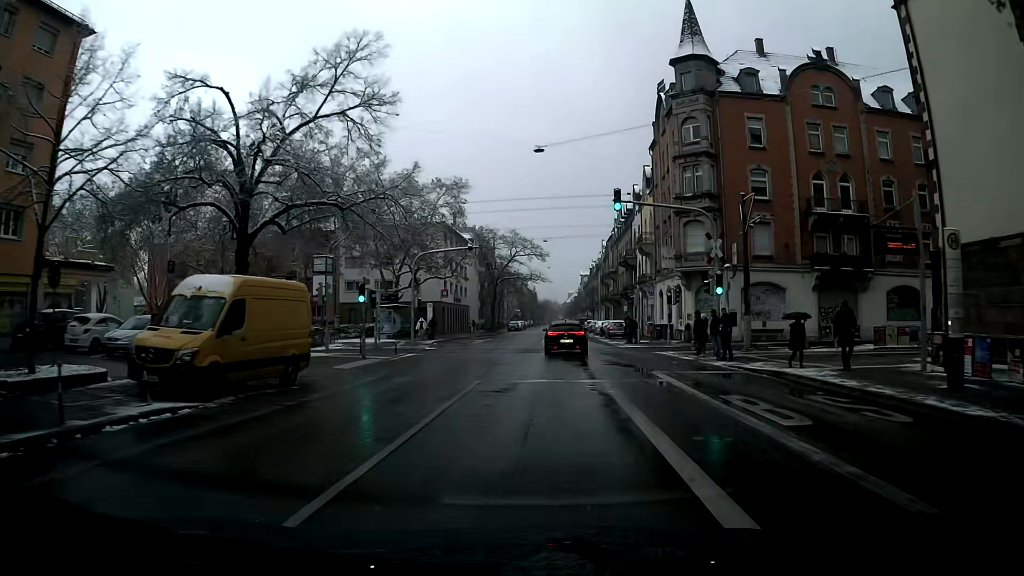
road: secondary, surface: asphalt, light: Day
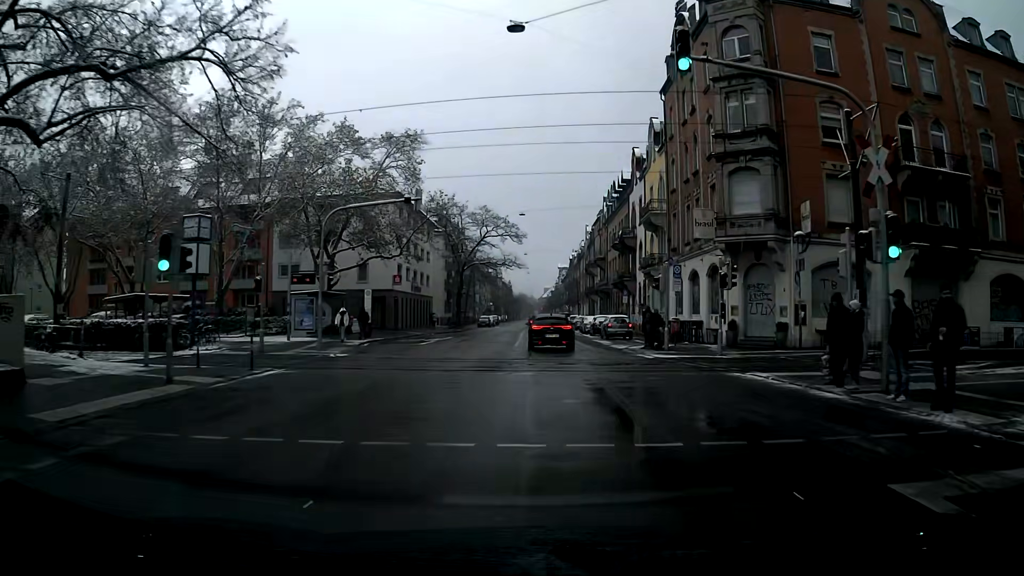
(+0.1, +14.2) m; +1°
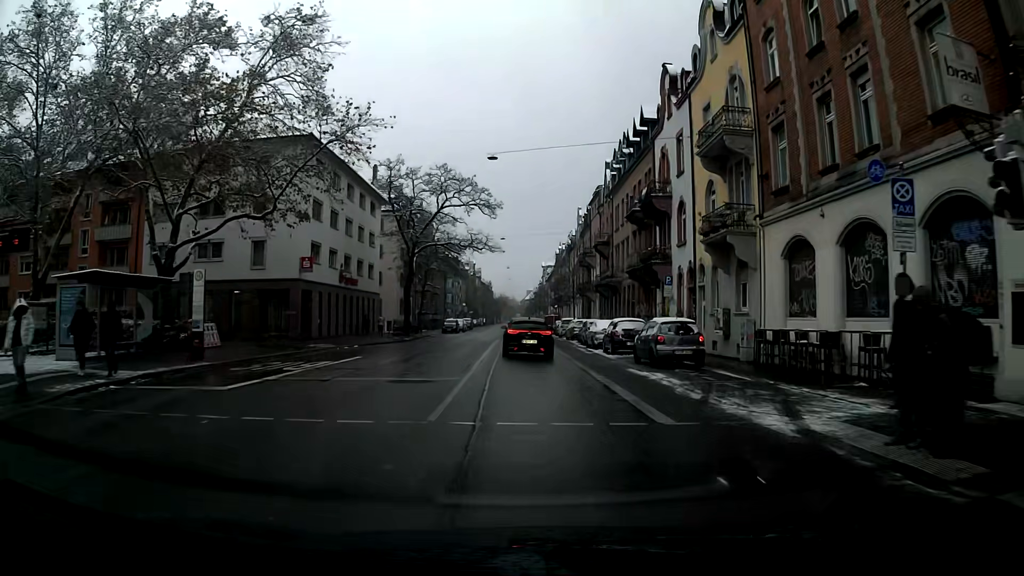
(+0.3, +20.6) m; +1°
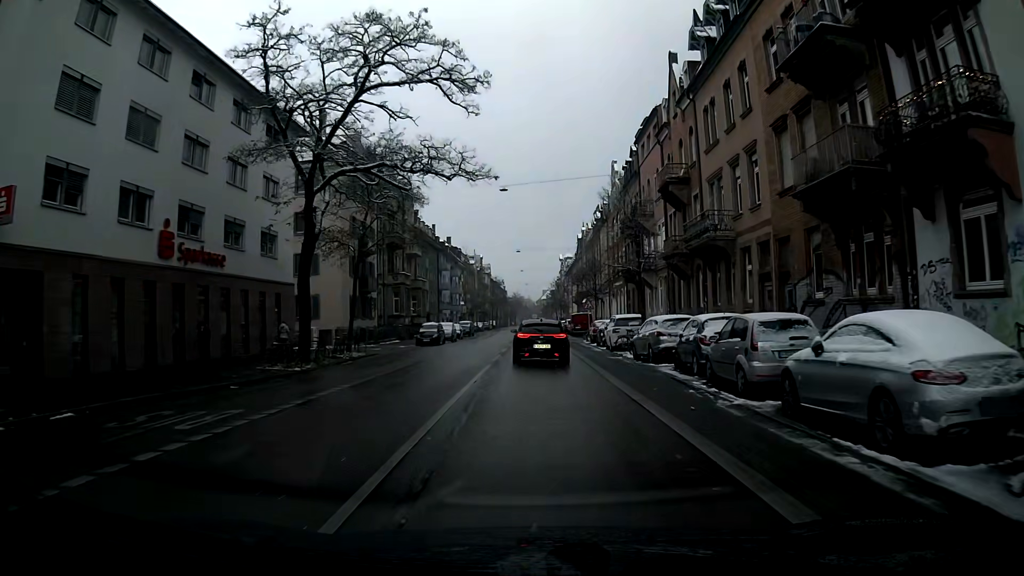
(-0.2, +27.0) m; -1°
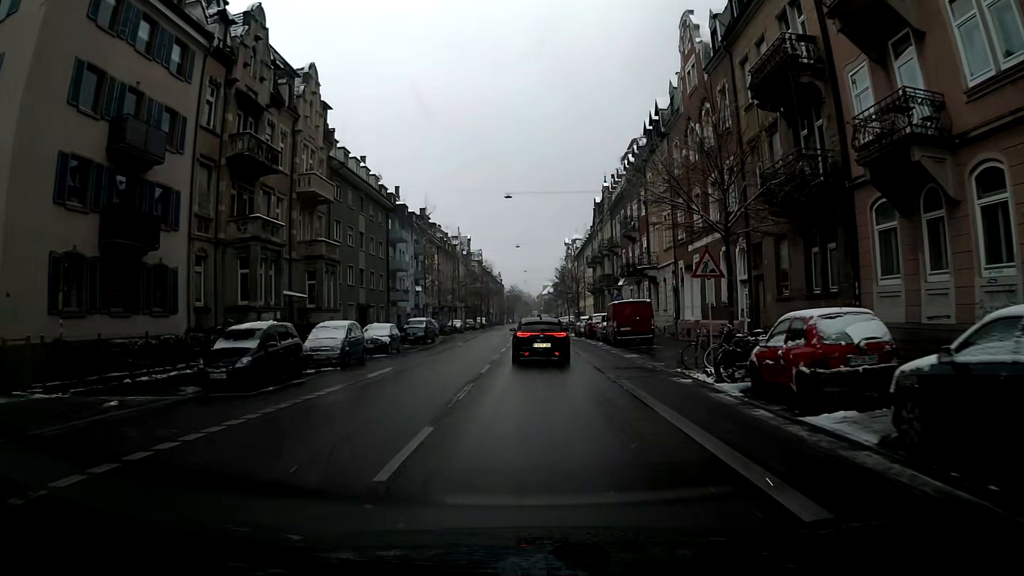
(-0.4, +33.1) m; 0°
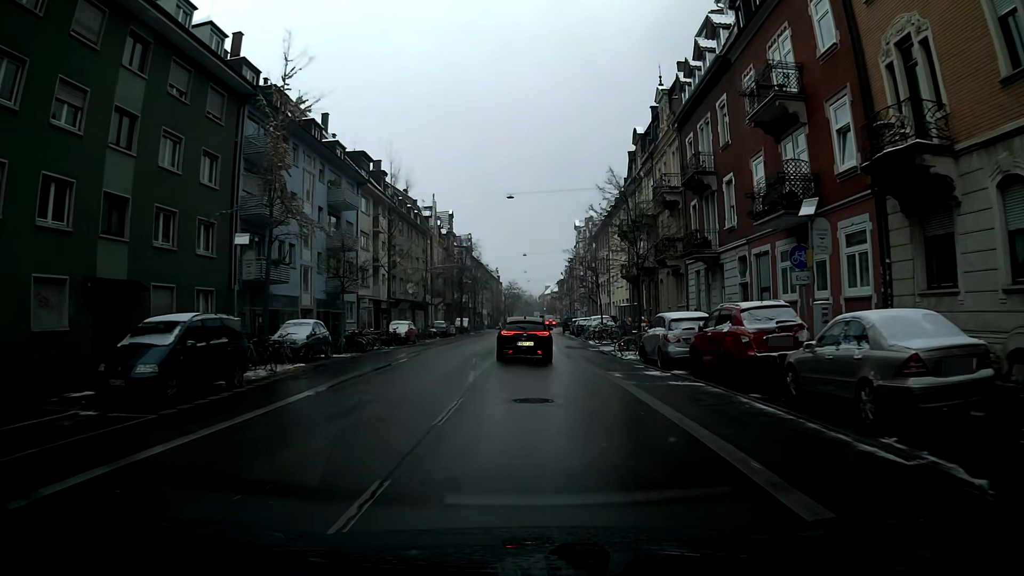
(-0.1, +33.0) m; -1°
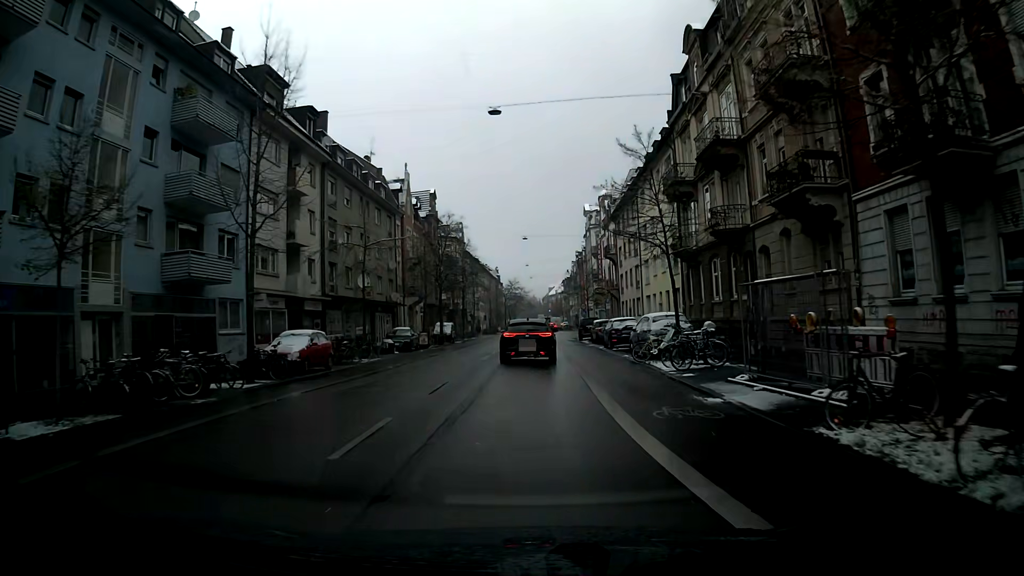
(0.0, +20.2) m; 0°
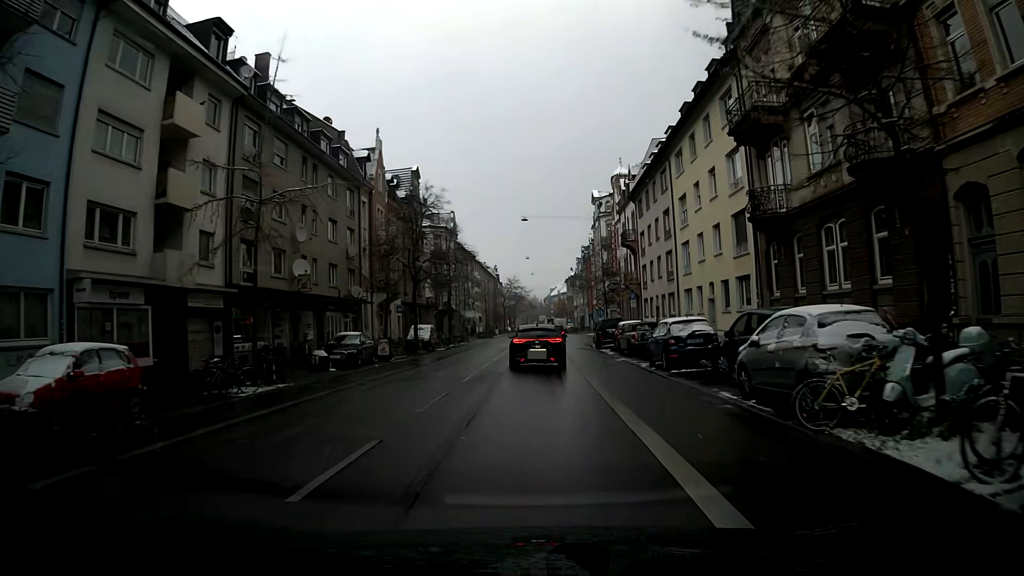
(0.0, +13.4) m; 0°
(0, +10) (0, +20) (0, +30) (+1, +40) (+1, +50) (+2, +60) (+3, +70) (+3, +80) (+3, +90) (+4, +100) m
